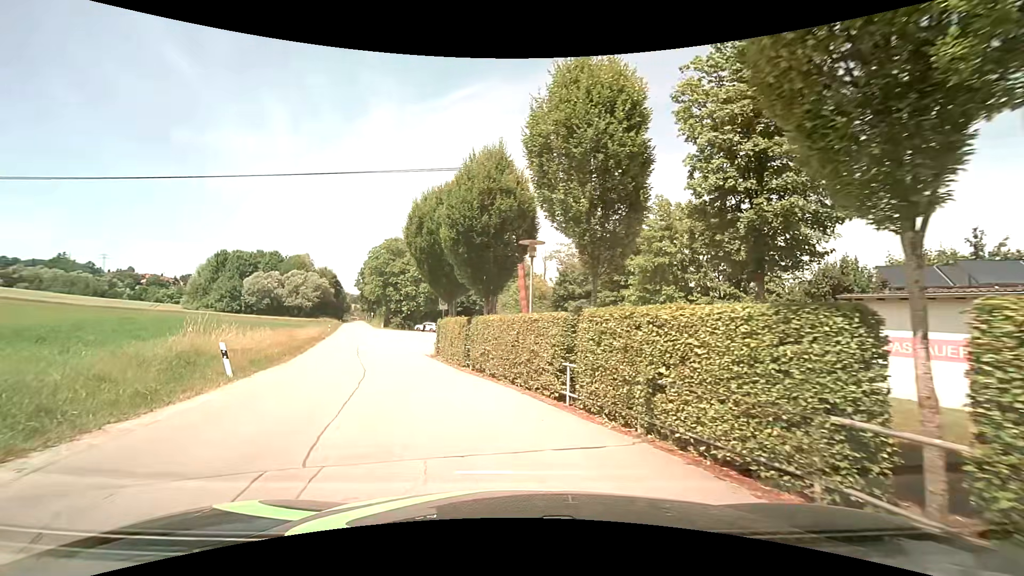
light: Day
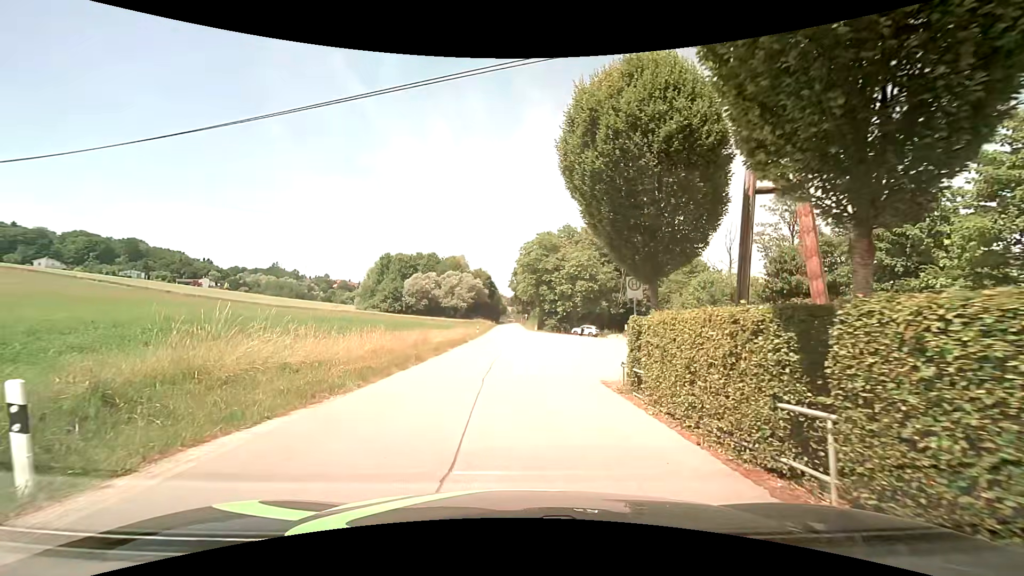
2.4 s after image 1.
(-2.0, +10.7) m; -19°
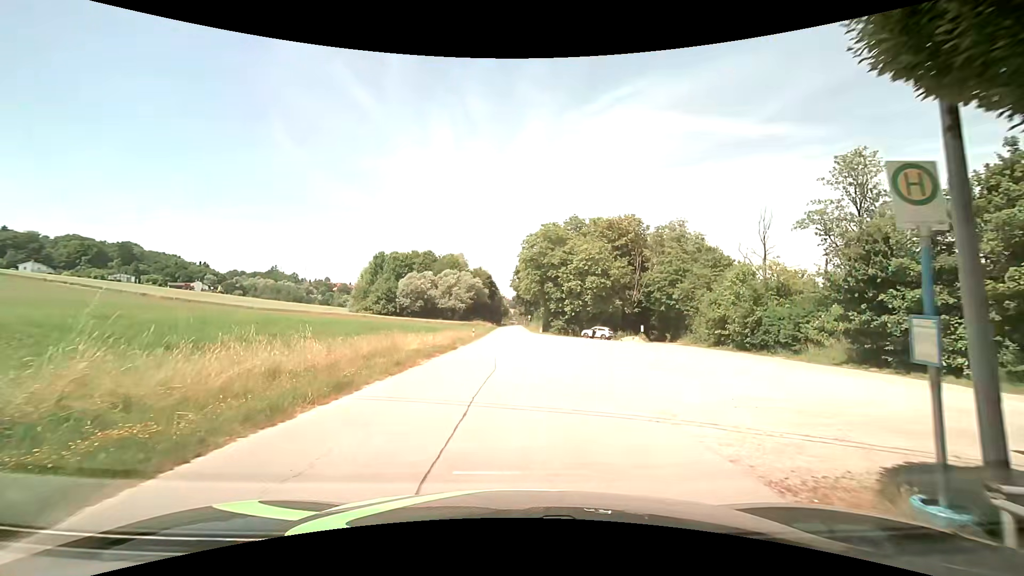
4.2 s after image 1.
(+0.1, +8.9) m; 0°
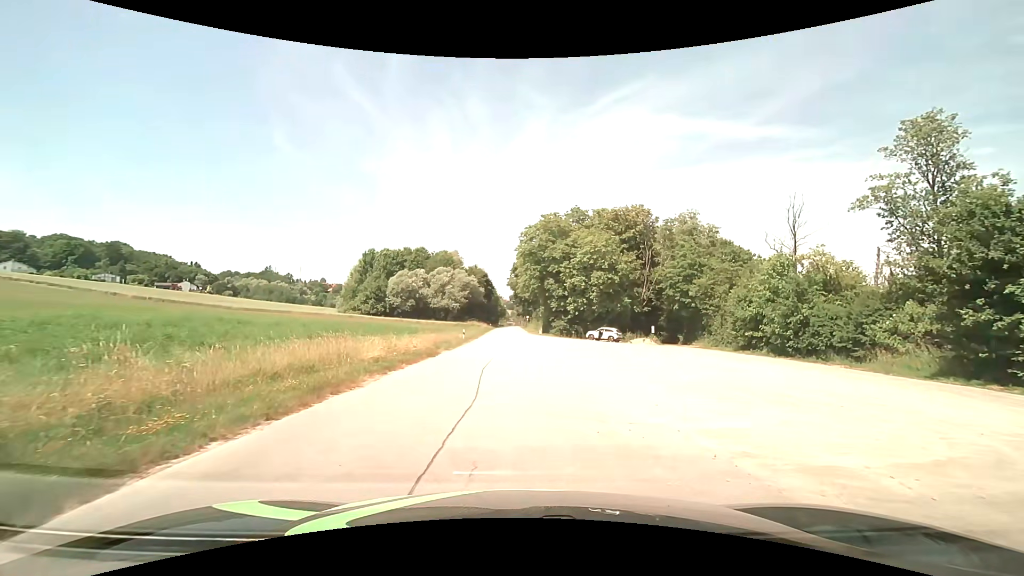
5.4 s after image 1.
(0.0, +7.0) m; 0°
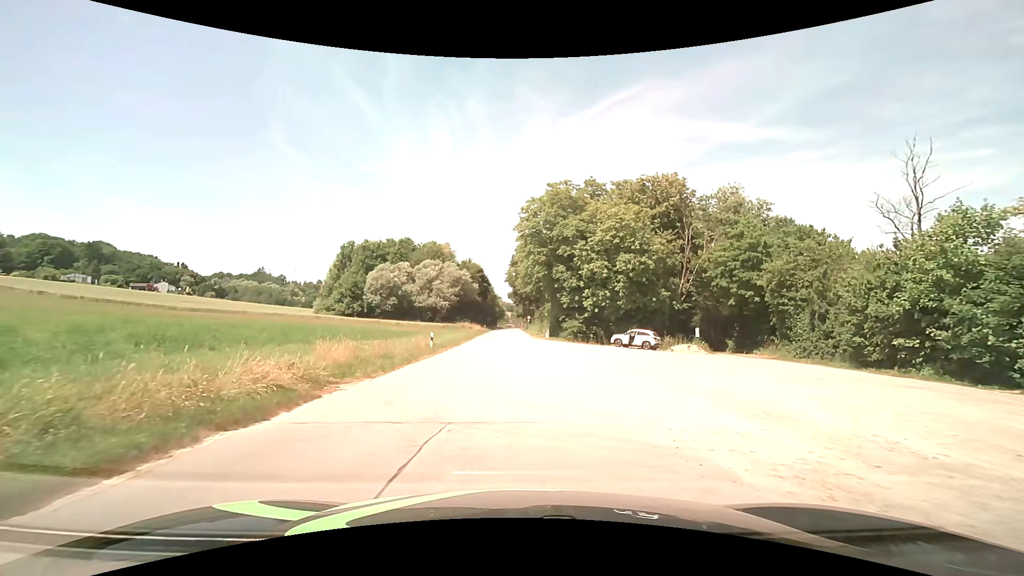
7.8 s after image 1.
(0.0, +16.1) m; 0°
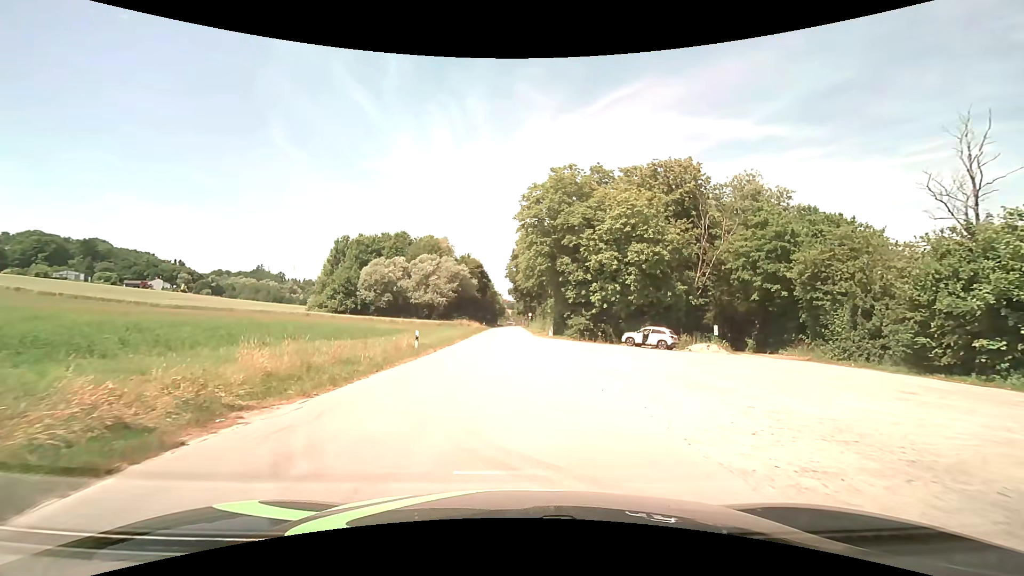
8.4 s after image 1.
(0.0, +4.3) m; 0°
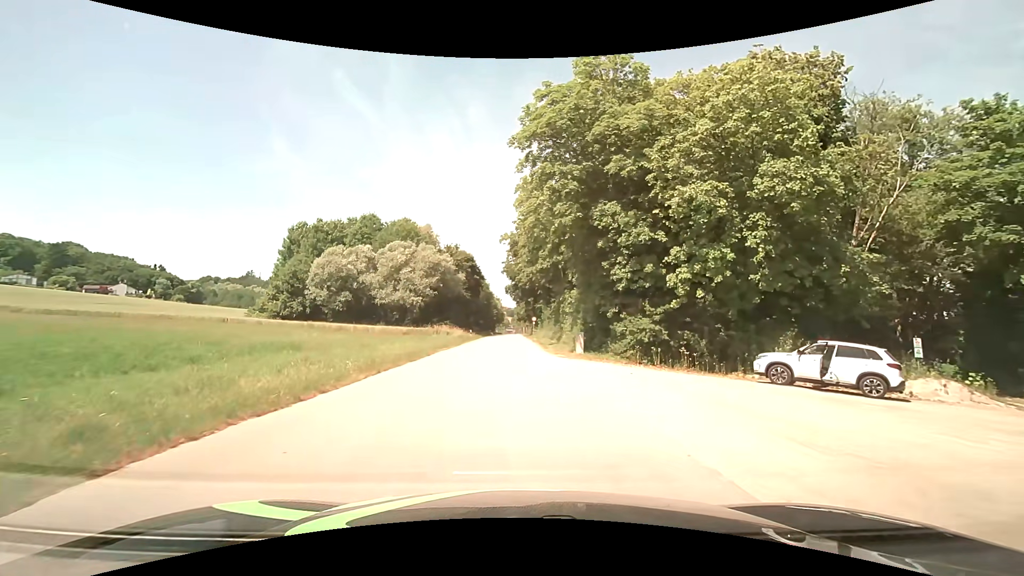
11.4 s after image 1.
(+0.1, +22.1) m; 0°
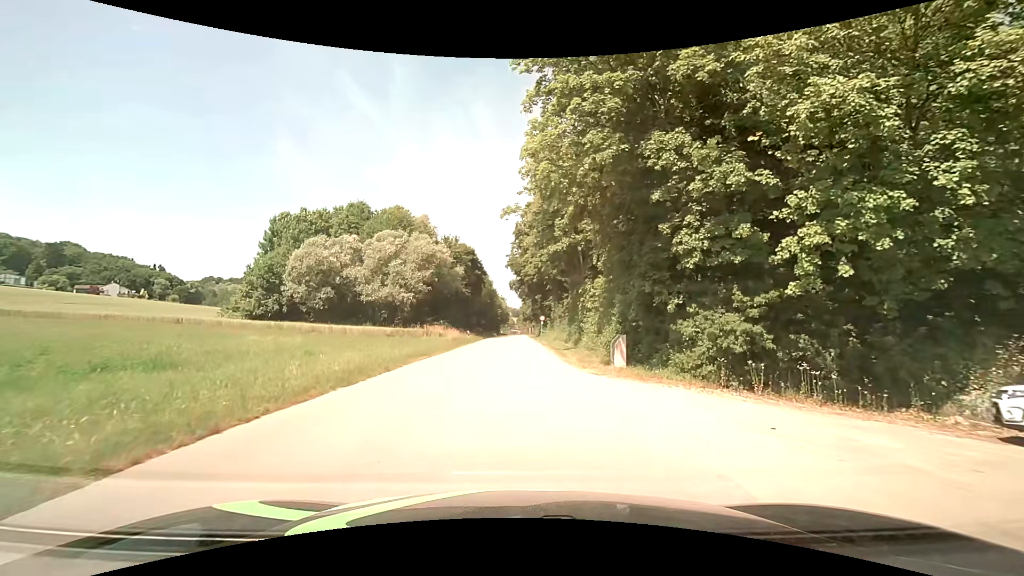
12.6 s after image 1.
(0.0, +8.6) m; 0°
